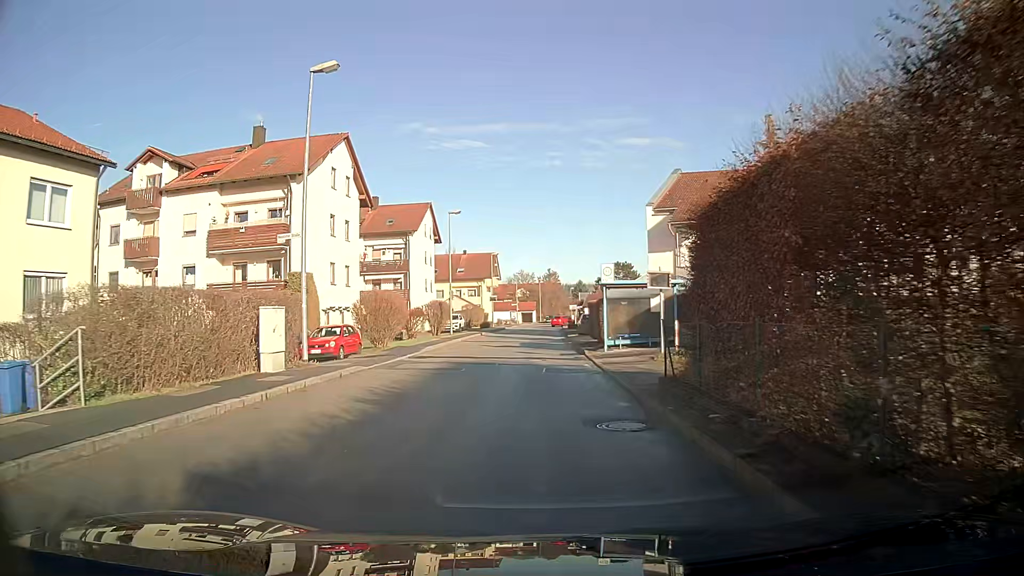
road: unclassified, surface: asphalt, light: Day
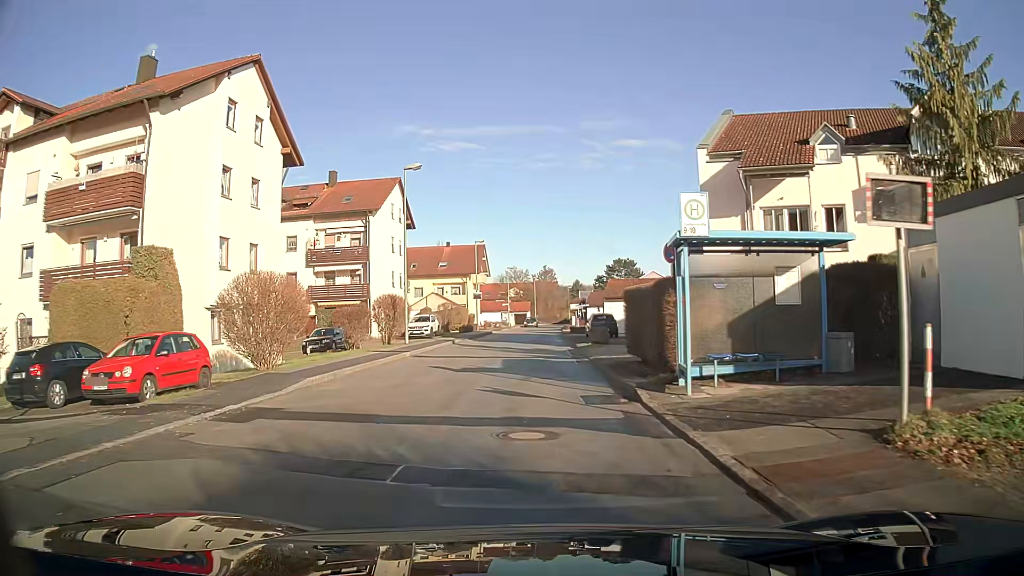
(0.0, +13.9) m; 0°
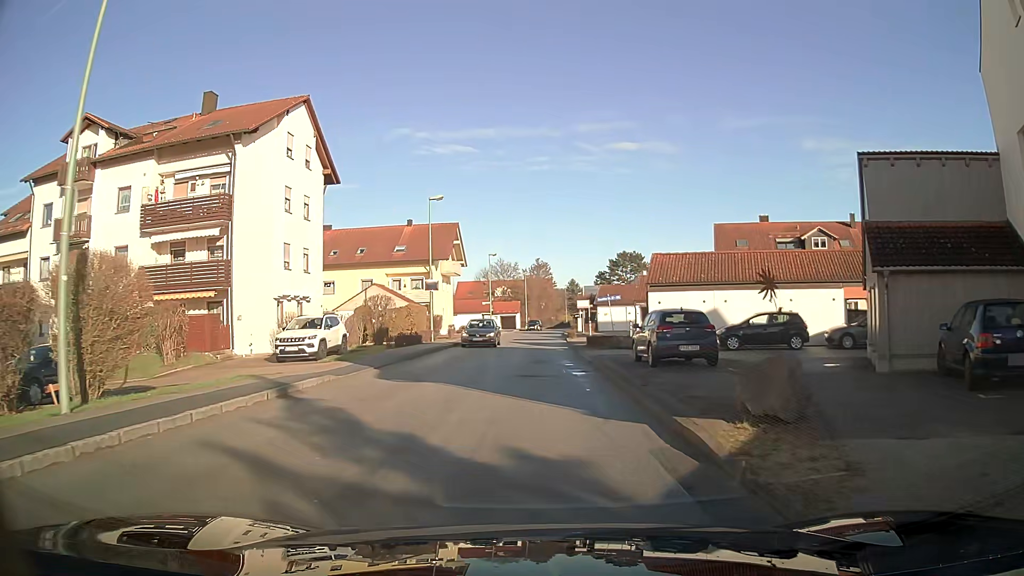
(+0.2, +23.1) m; +1°
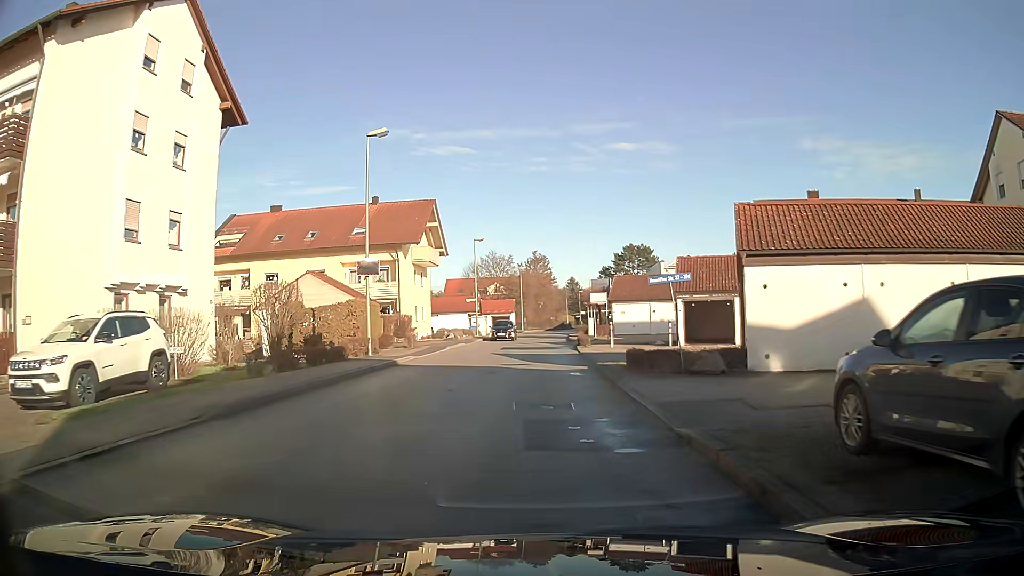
(0.0, +13.9) m; 0°
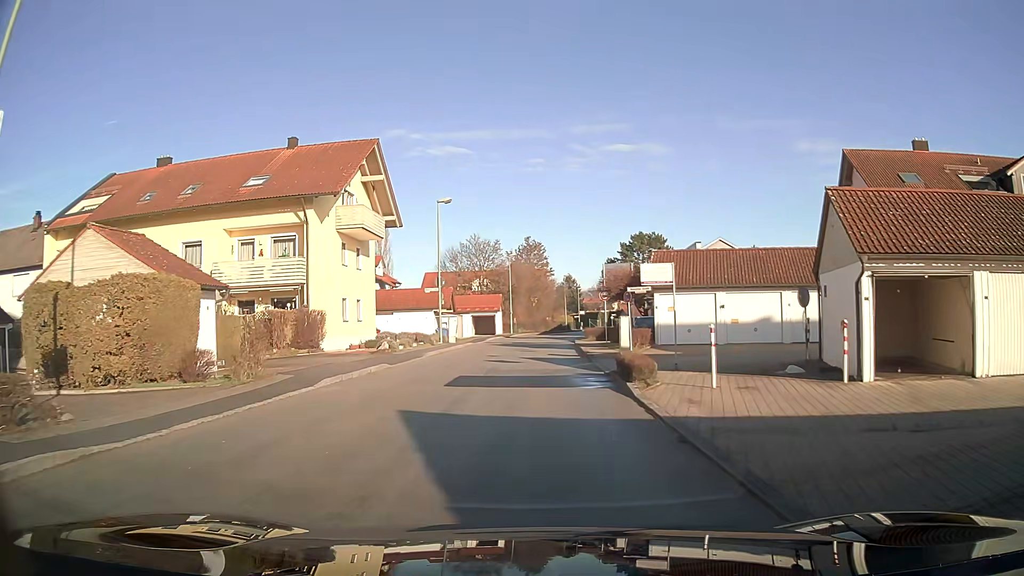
(+0.1, +18.5) m; +1°
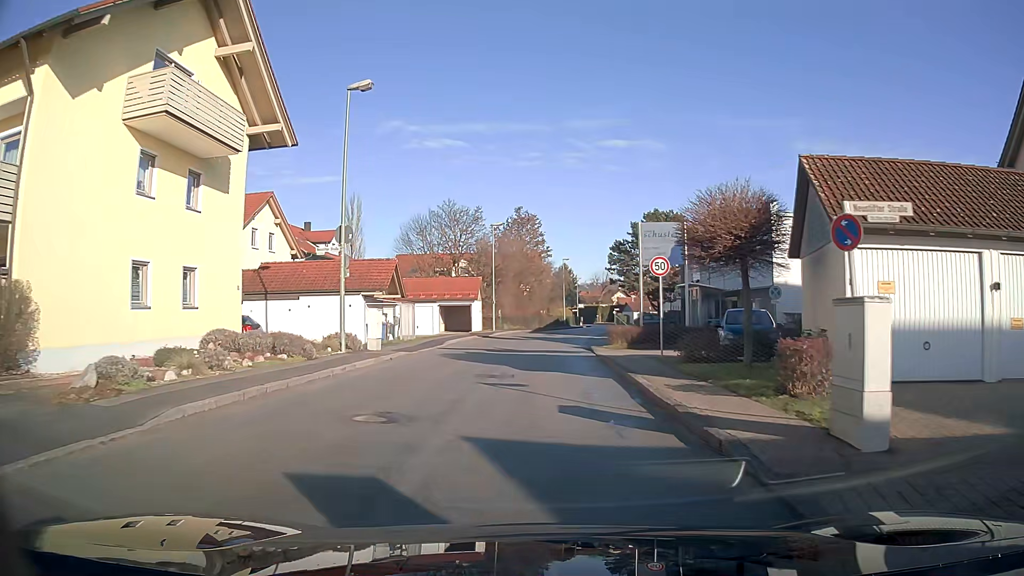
(+0.1, +18.5) m; +1°
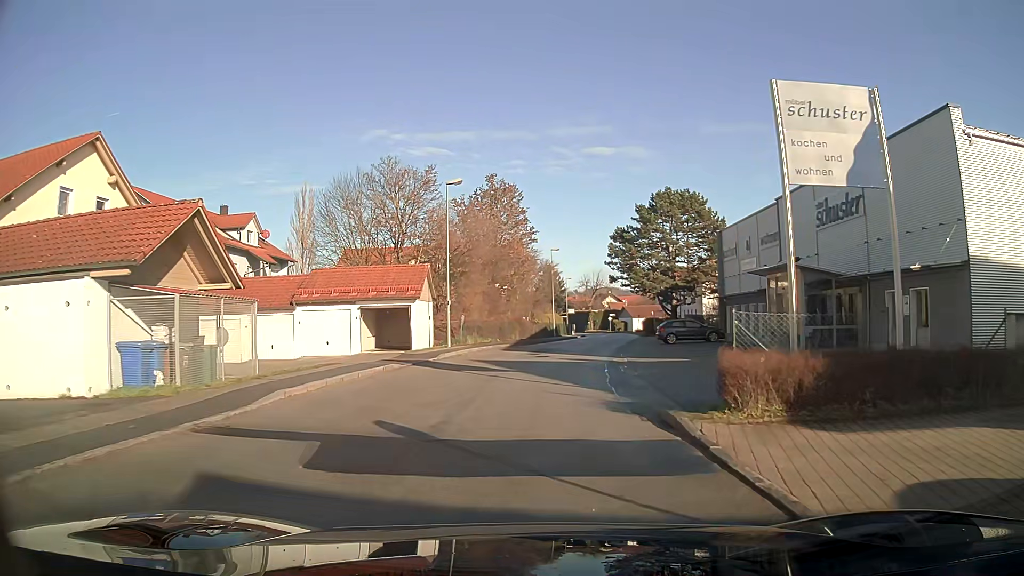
(+0.2, +18.7) m; +2°
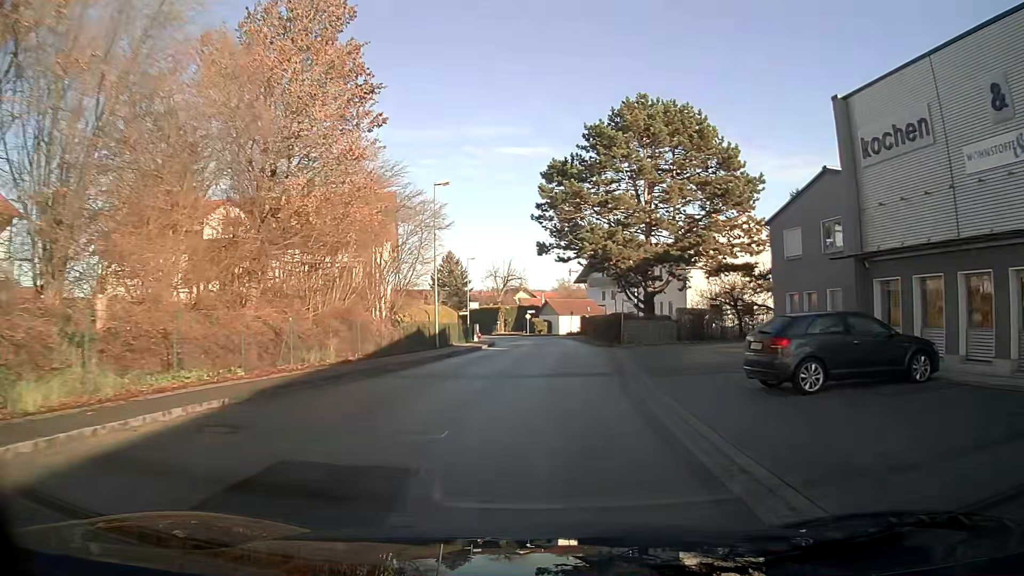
(+1.9, +29.9) m; +8°
(0, +10) (+1, +20) (+1, +30) (+1, +40) (+1, +50) (0, +60) (-2, +70) (-5, +79) (-8, +89) (-12, +98) m
